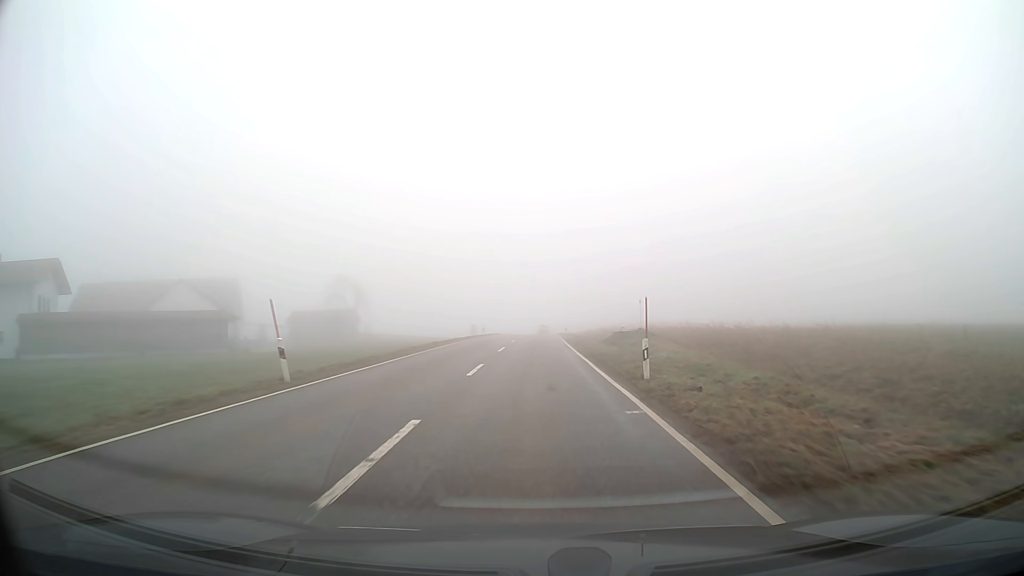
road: tertiary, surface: asphalt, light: Day
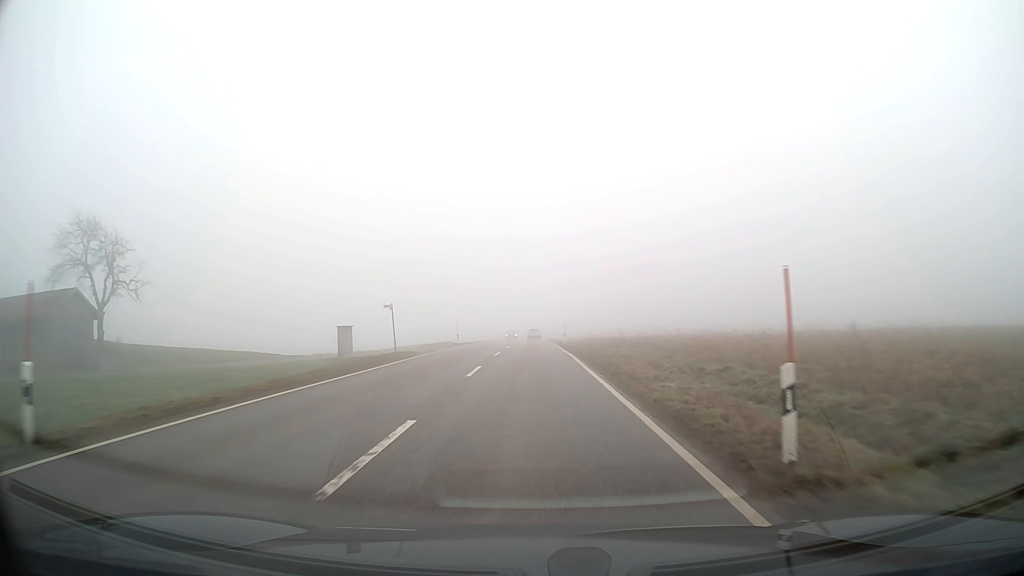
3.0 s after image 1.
(+0.7, +59.1) m; +1°
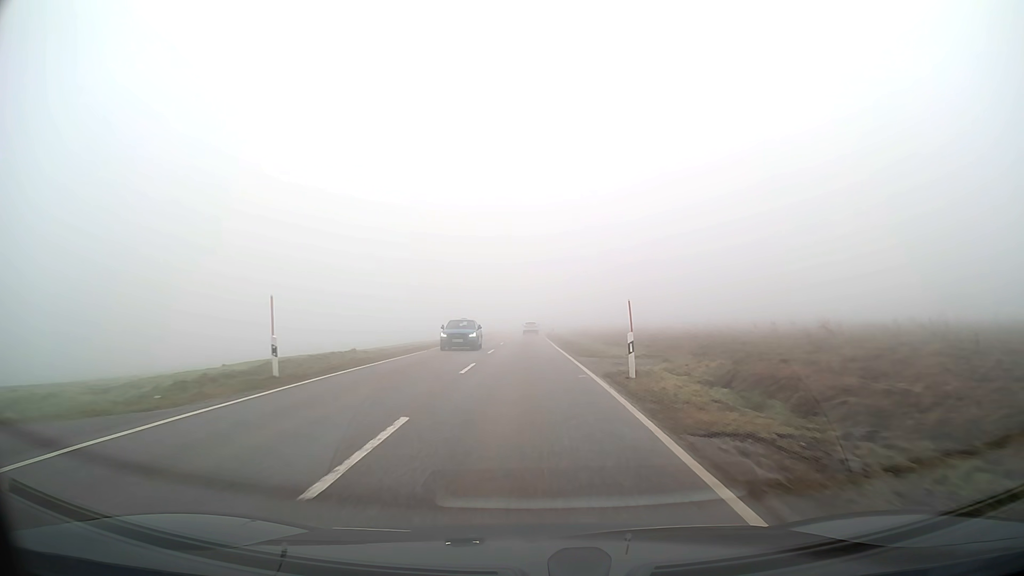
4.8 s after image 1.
(+0.1, +35.0) m; 0°
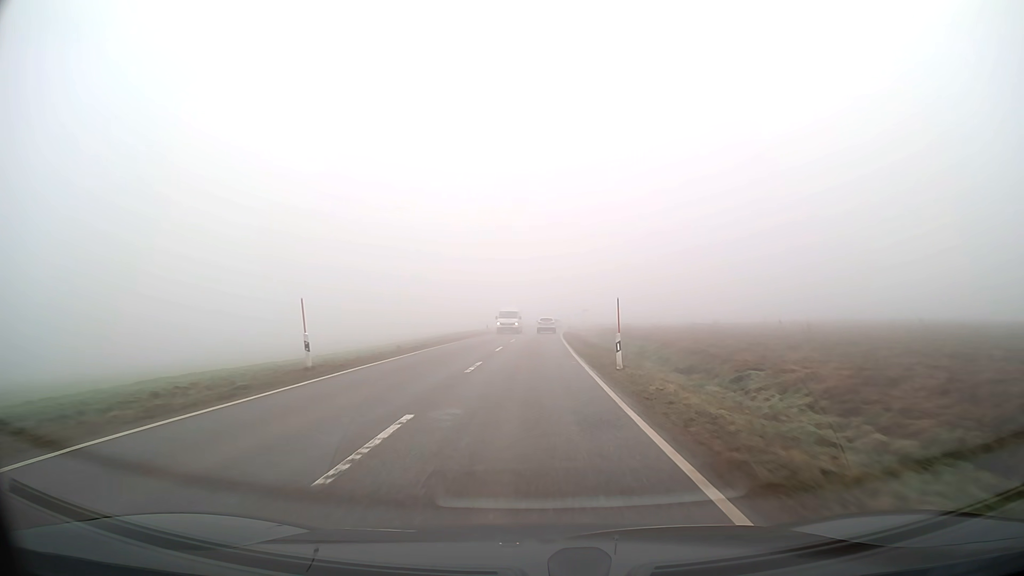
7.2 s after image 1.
(-0.3, +46.8) m; 0°
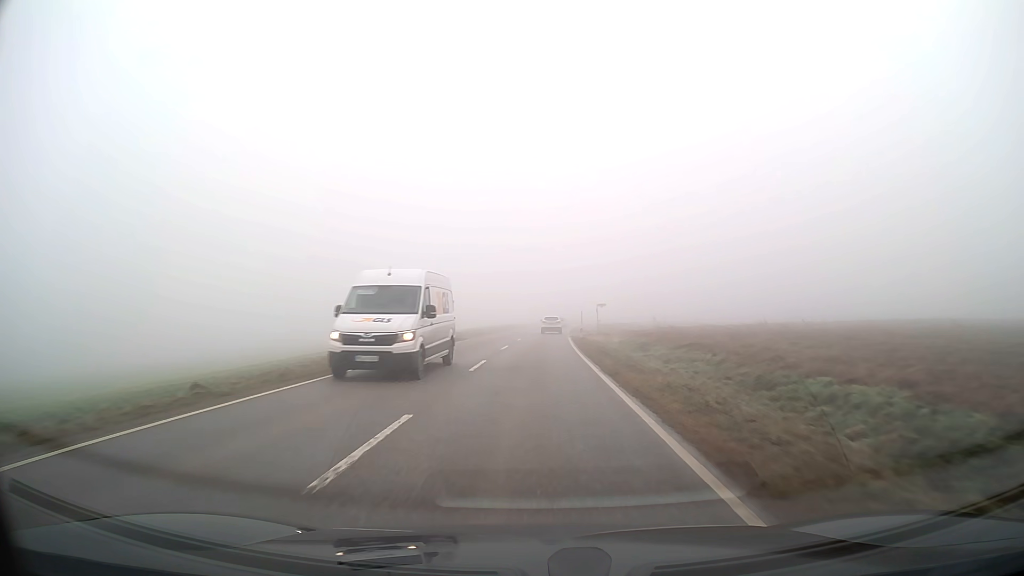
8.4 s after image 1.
(+0.1, +23.4) m; 0°
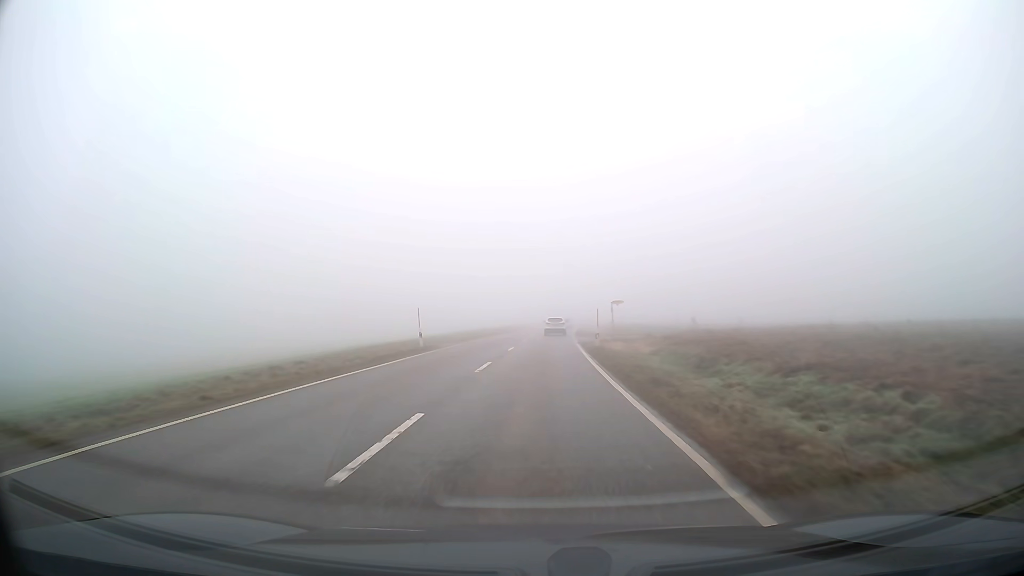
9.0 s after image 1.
(0.0, +11.7) m; 0°
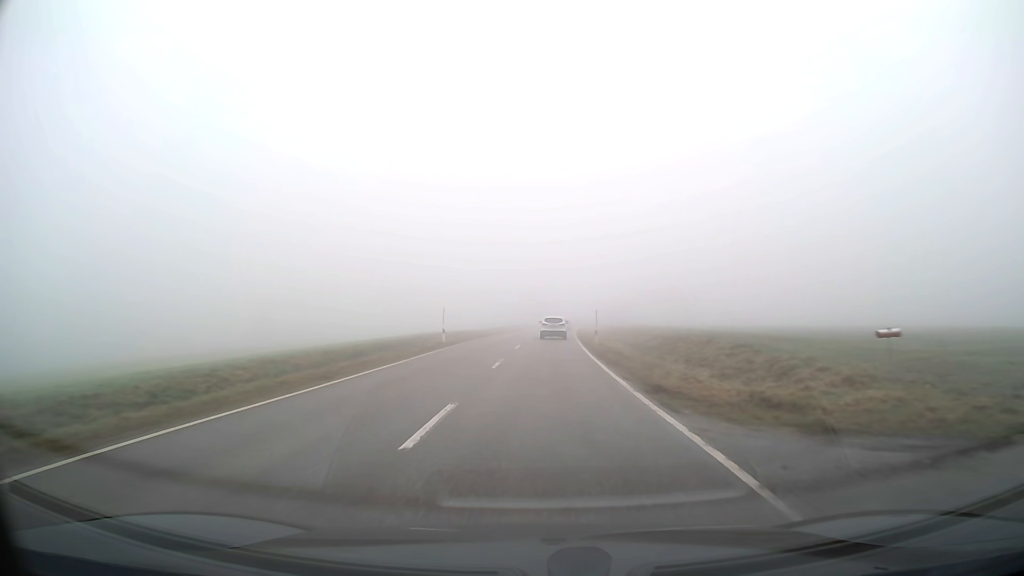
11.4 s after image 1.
(+0.9, +44.8) m; +2°
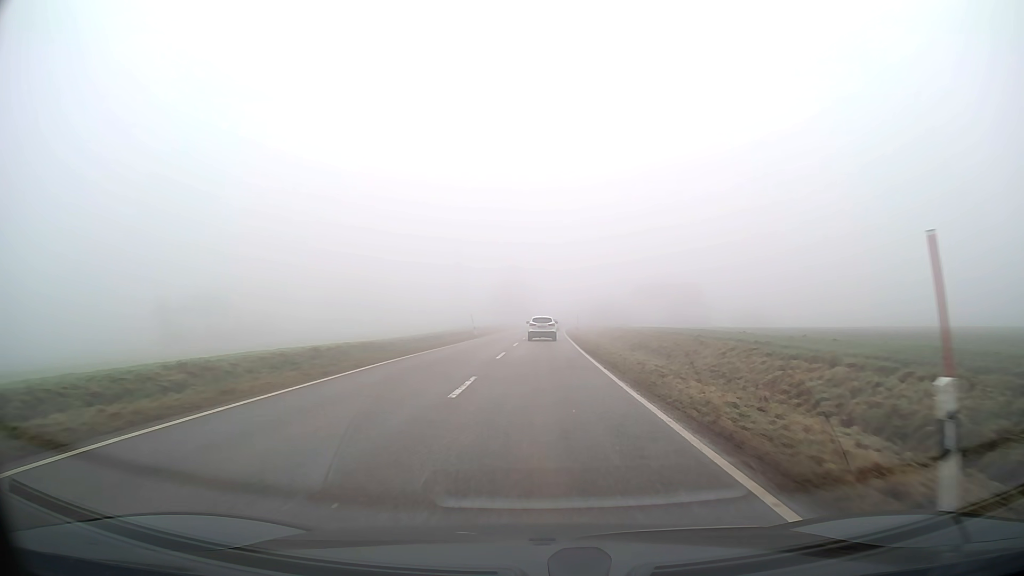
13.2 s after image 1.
(+0.6, +31.0) m; +2°
